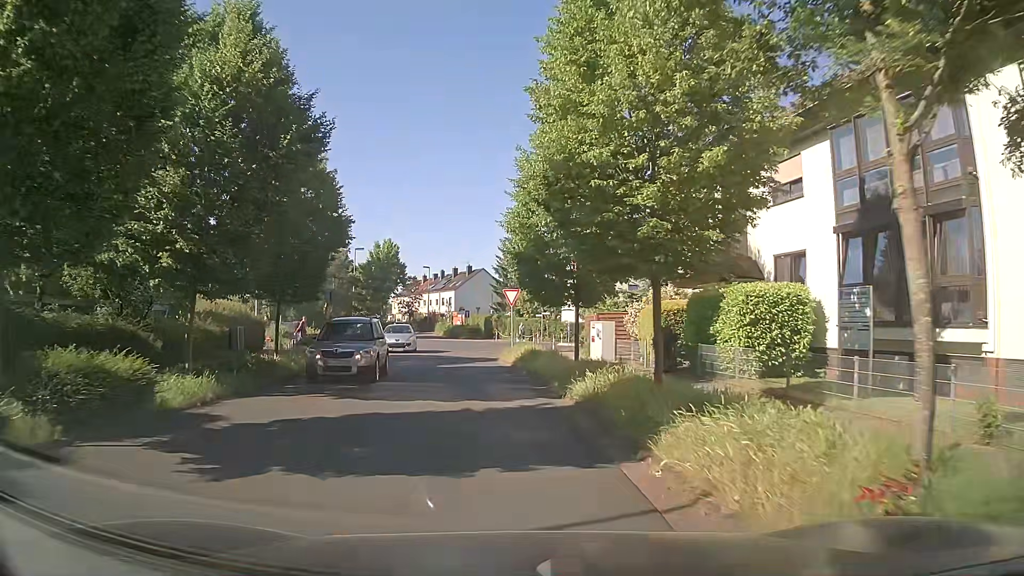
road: residential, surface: asphalt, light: Day
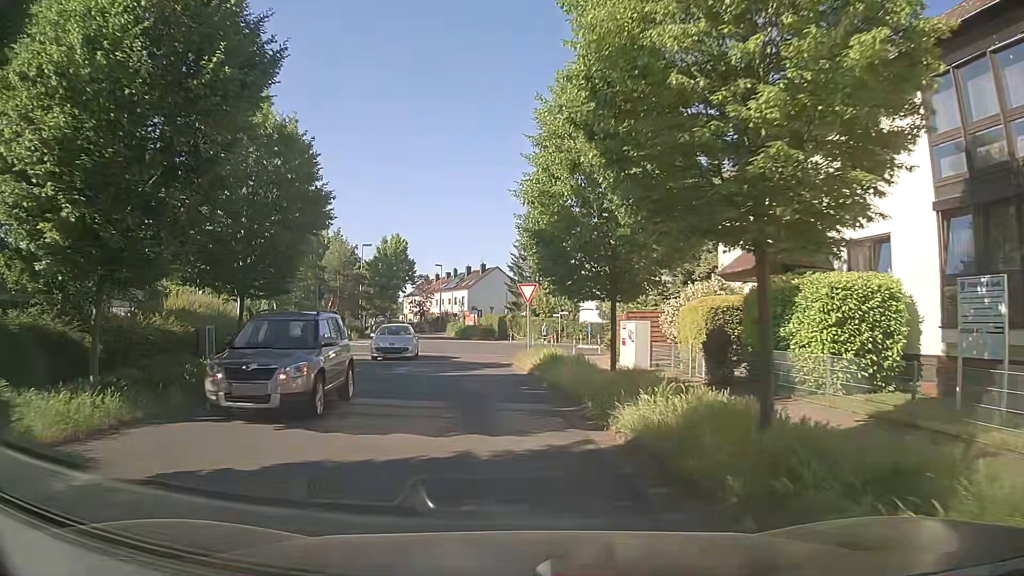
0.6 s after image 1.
(-0.1, +4.0) m; -2°
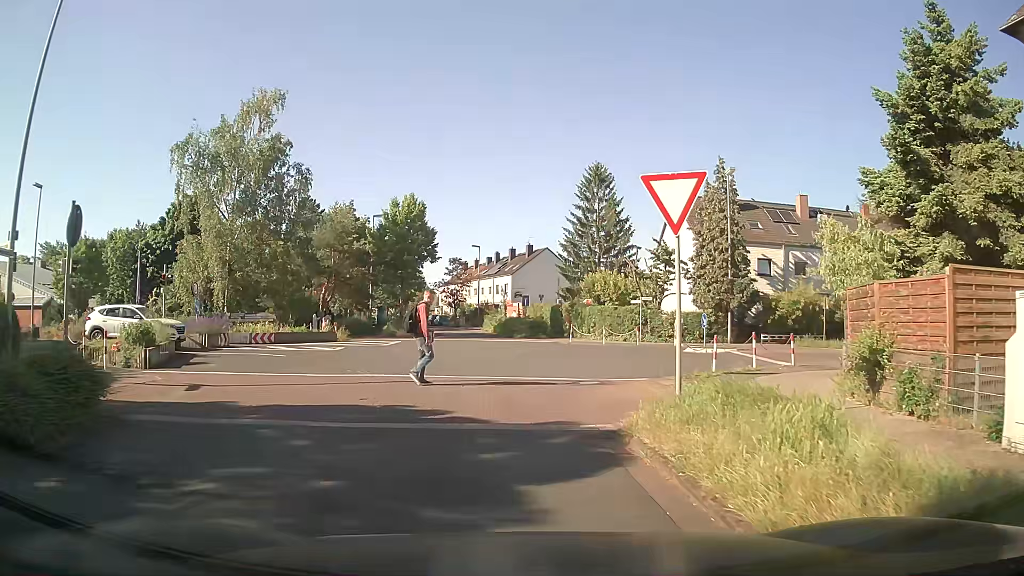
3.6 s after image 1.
(-0.7, +17.4) m; -2°
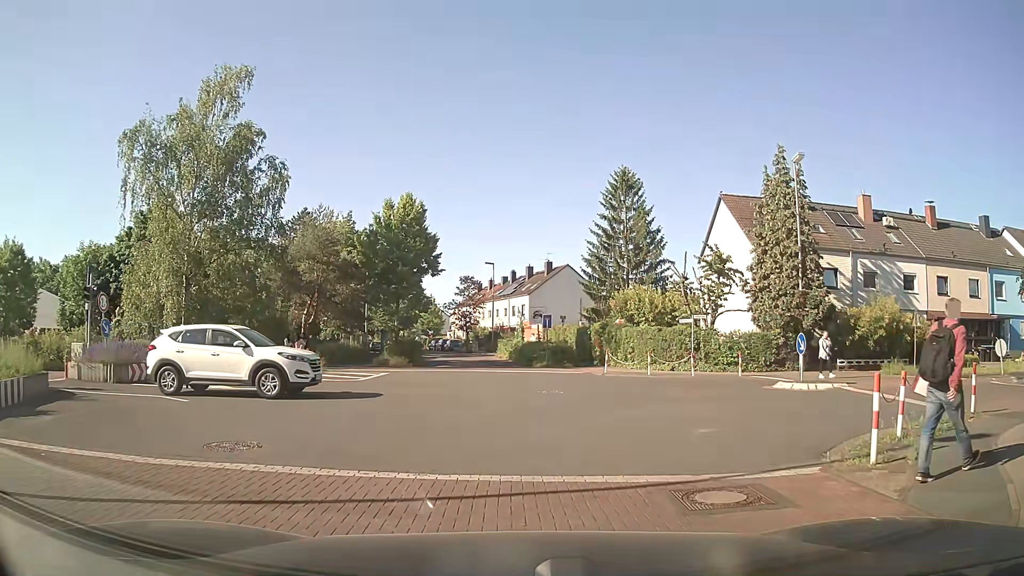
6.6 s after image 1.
(-0.3, +8.0) m; -4°
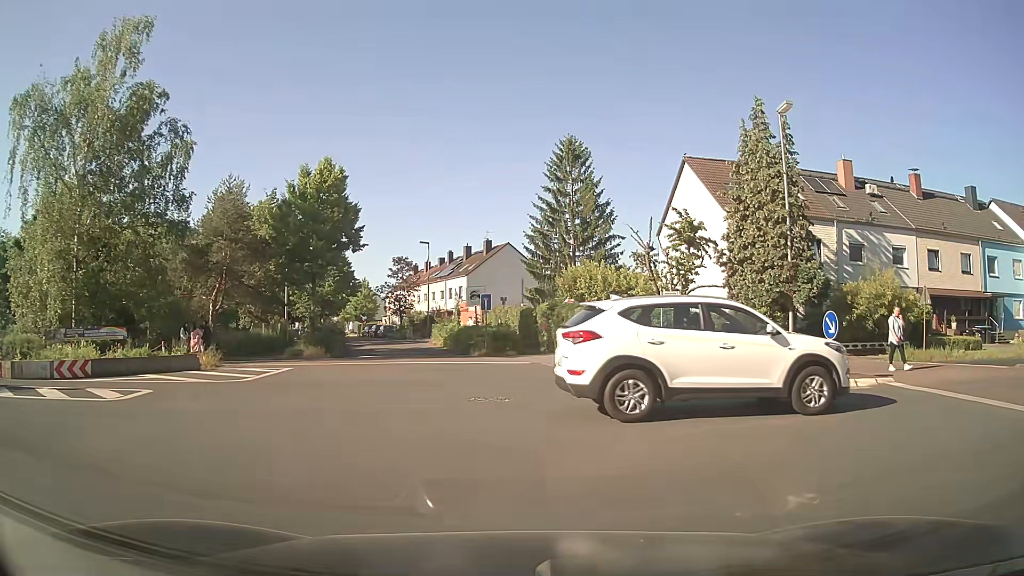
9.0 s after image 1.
(+0.3, +5.4) m; +6°
